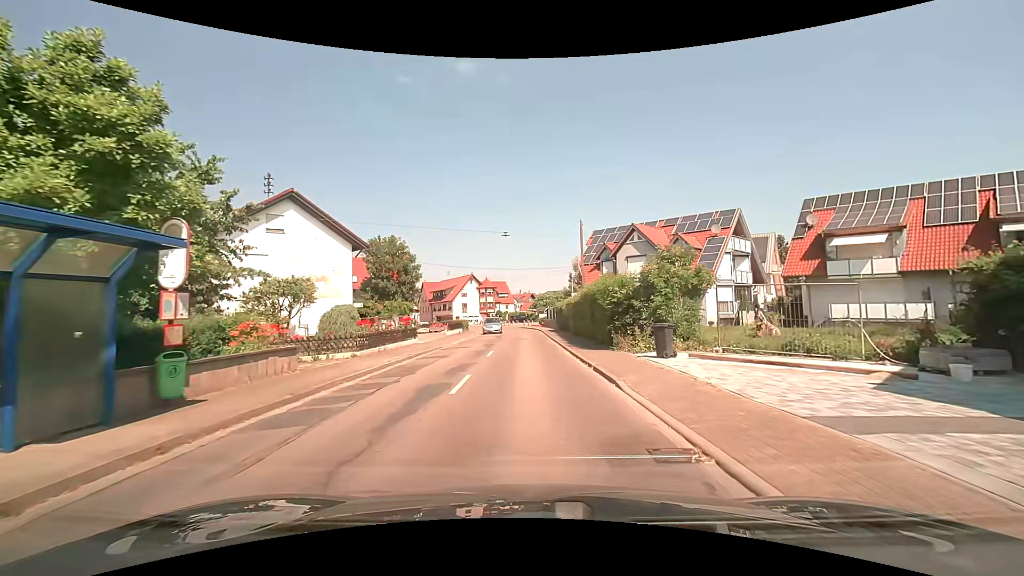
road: secondary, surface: asphalt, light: Day
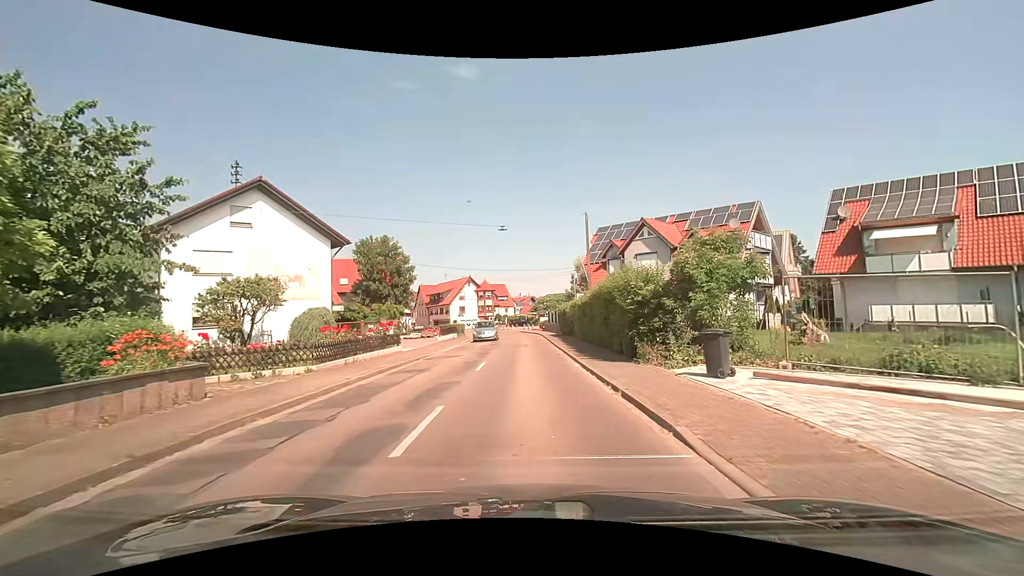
(0.0, +3.8) m; 0°
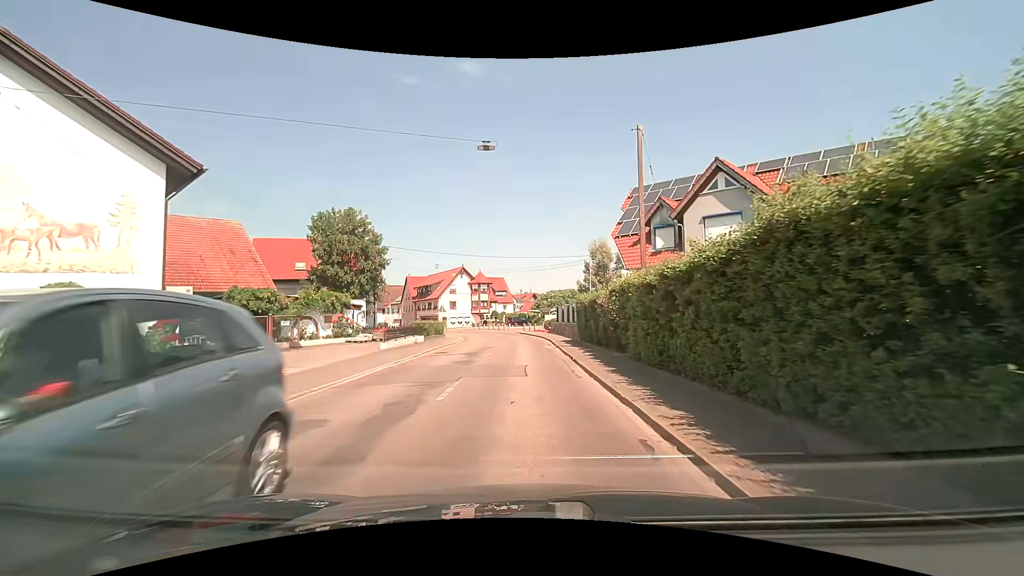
(+0.1, +14.8) m; 0°
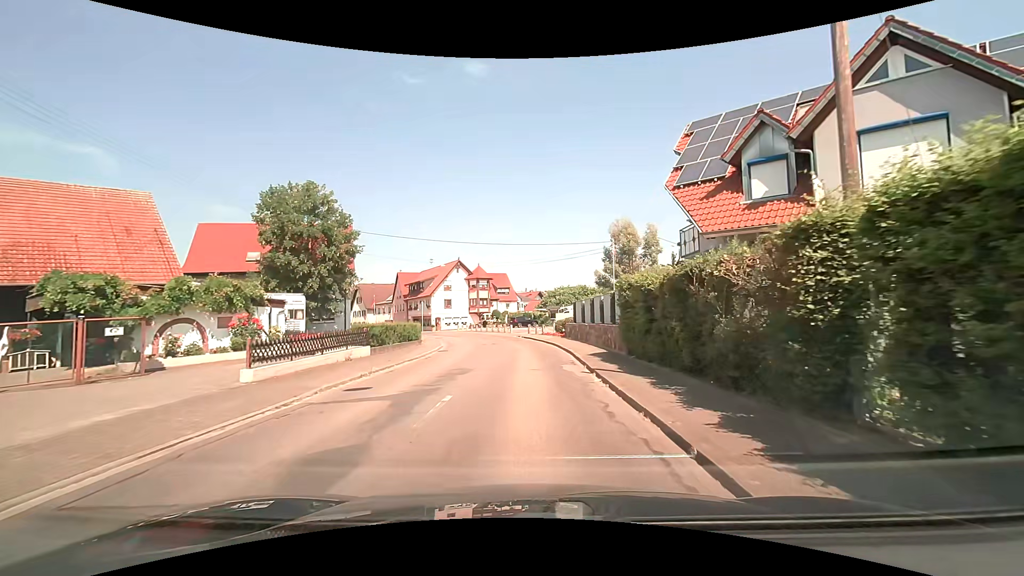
(0.0, +11.4) m; -1°
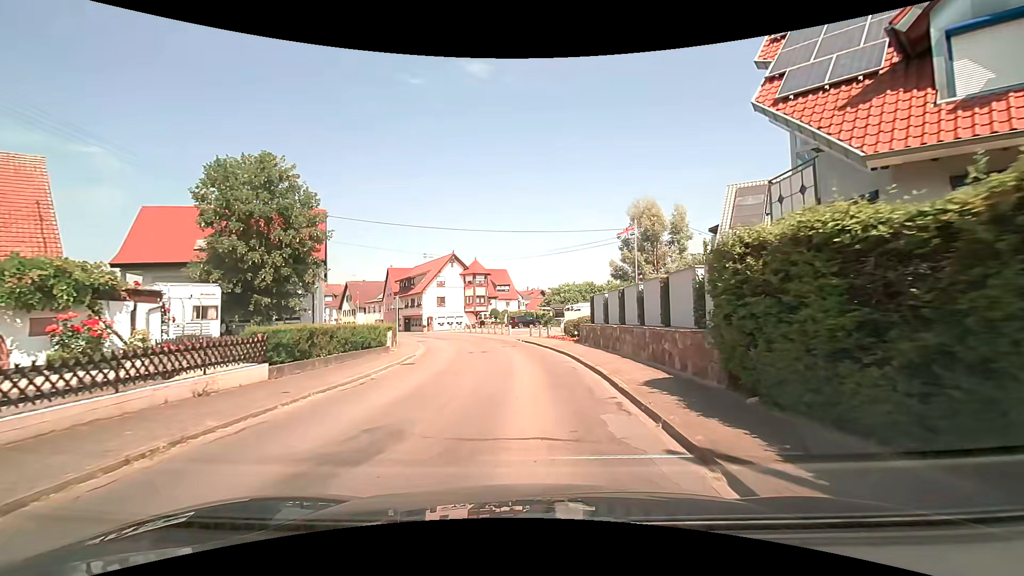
(0.0, +7.8) m; 0°
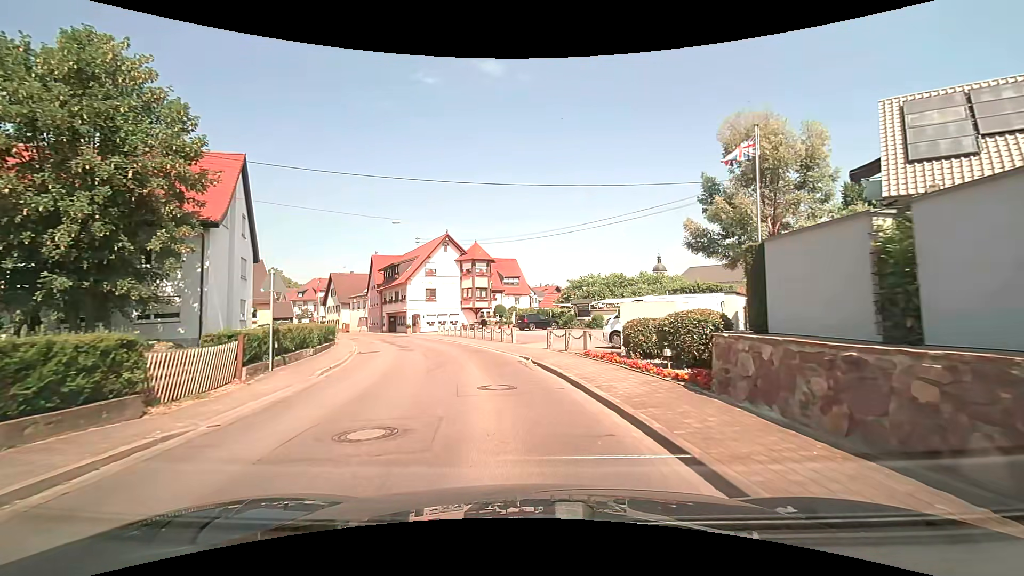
(-0.1, +16.0) m; -2°
(0, +10) (-2, +20) (-5, +29) (-8, +39) (-12, +48) (-16, +57) (-20, +66) (-25, +75) (-31, +83) (-37, +91) m
